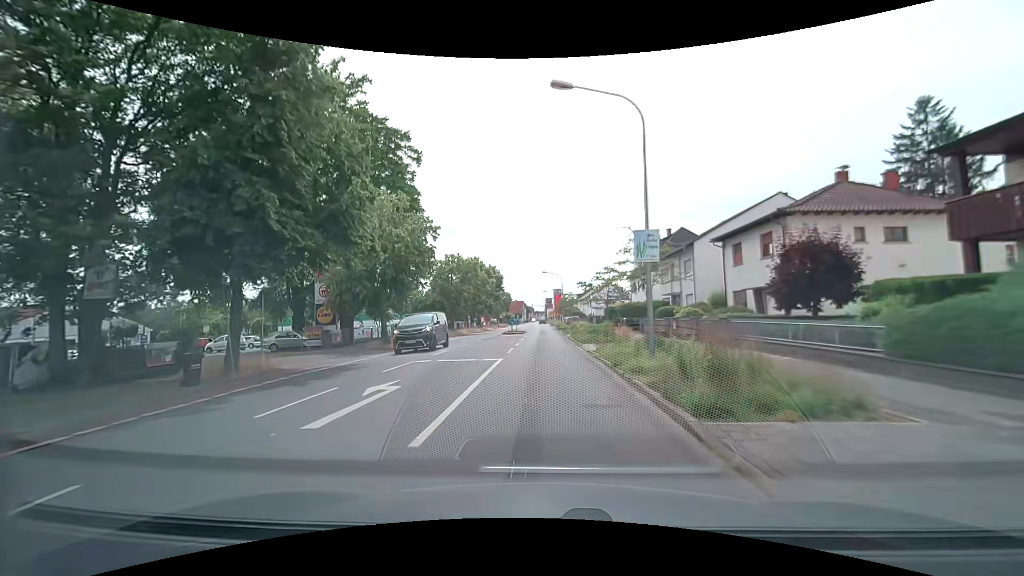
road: tertiary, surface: asphalt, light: Day
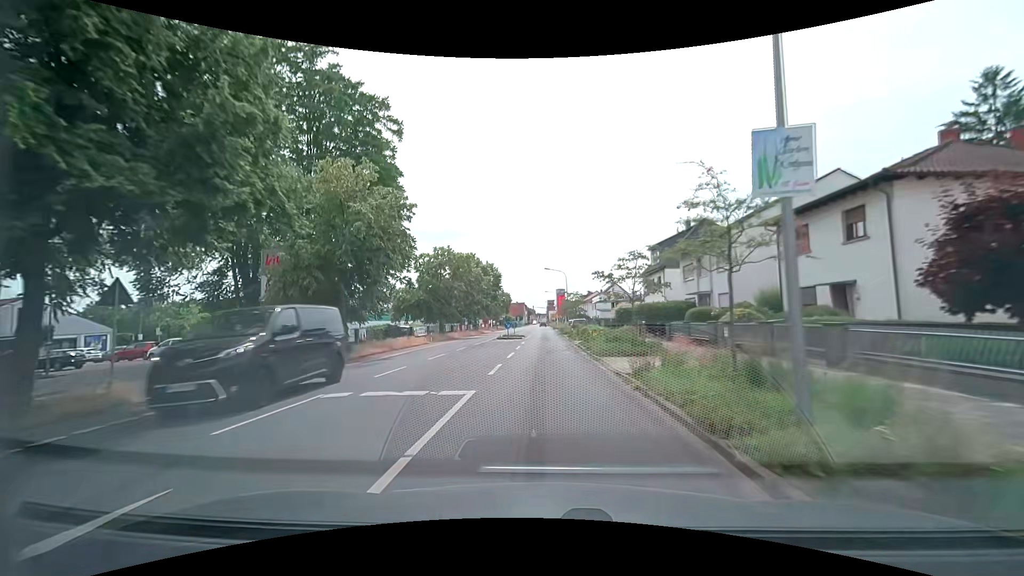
(-0.1, +7.2) m; -1°
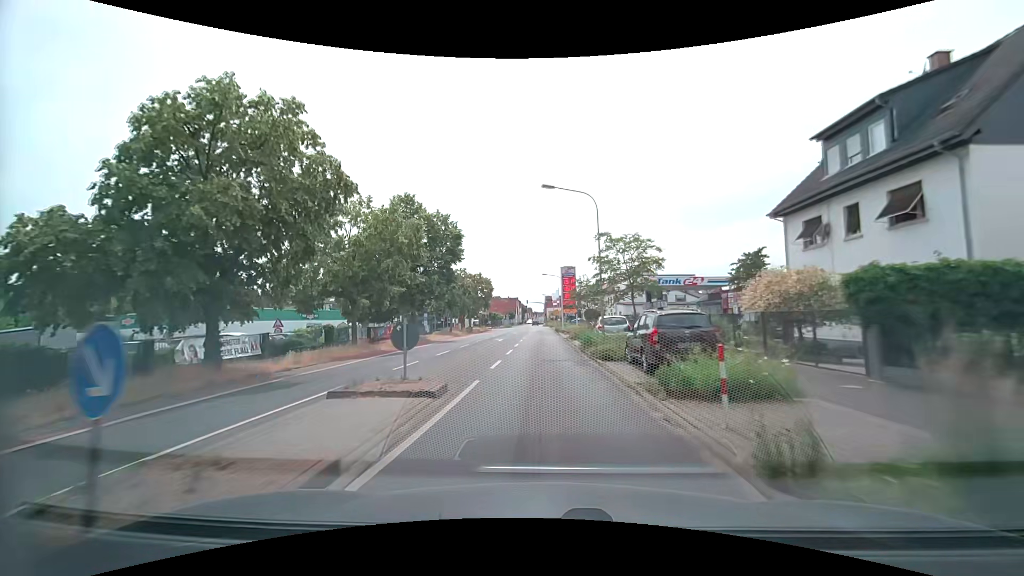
(+0.1, +35.3) m; 0°
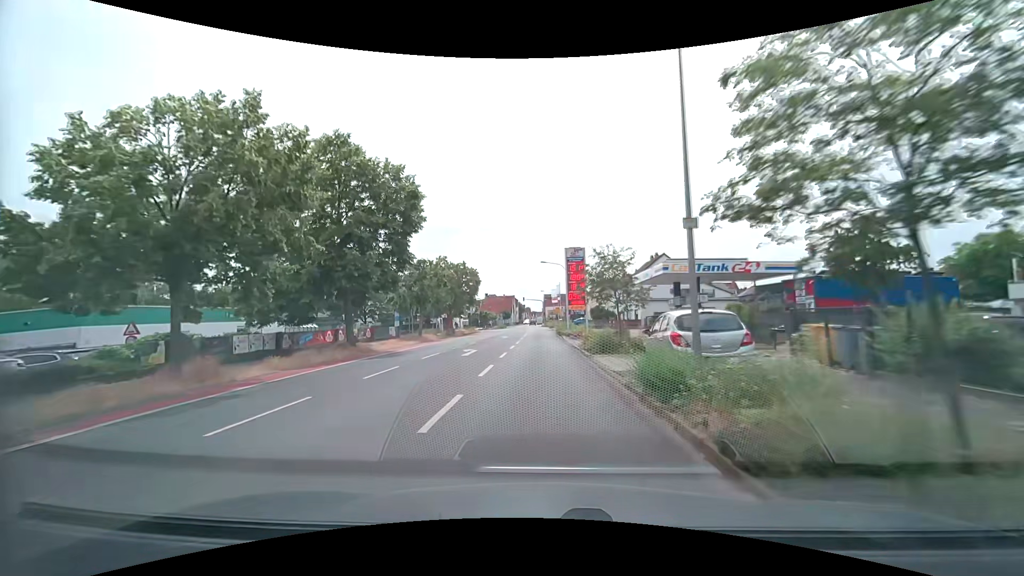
(0.0, +13.9) m; 0°
